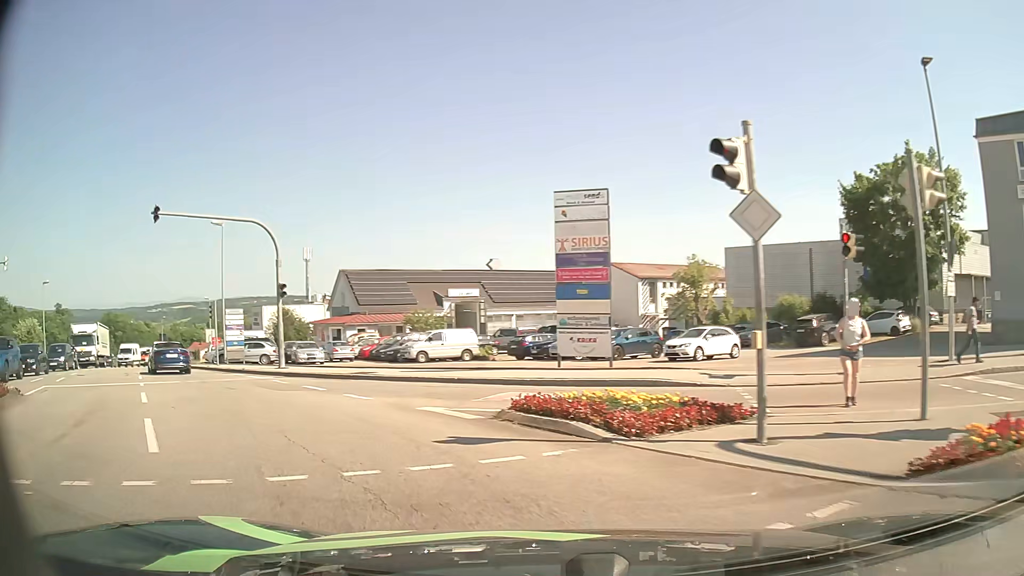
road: tertiary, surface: asphalt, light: Day
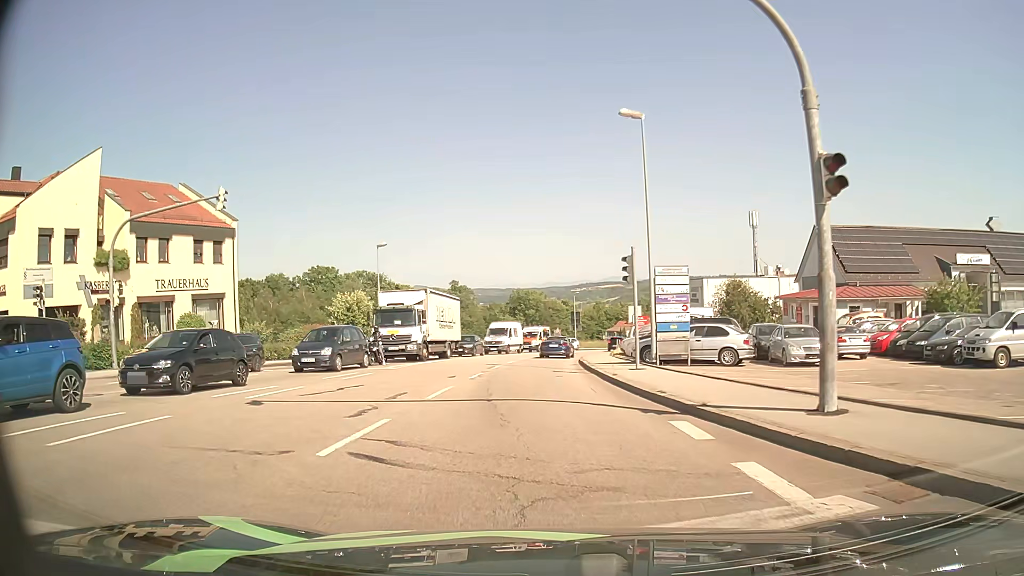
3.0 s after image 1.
(-7.5, +16.4) m; -37°
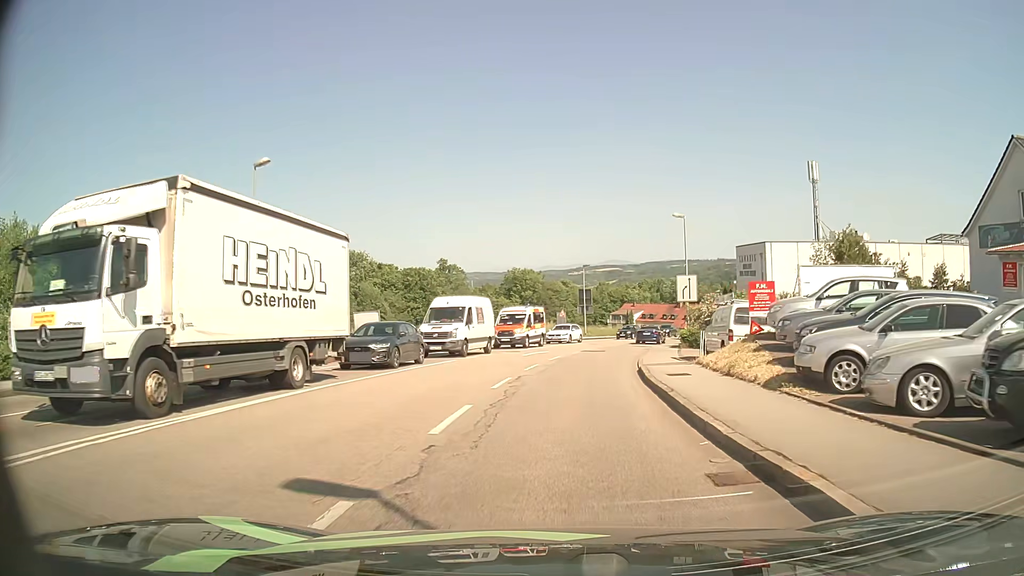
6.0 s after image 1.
(-0.4, +23.2) m; 0°
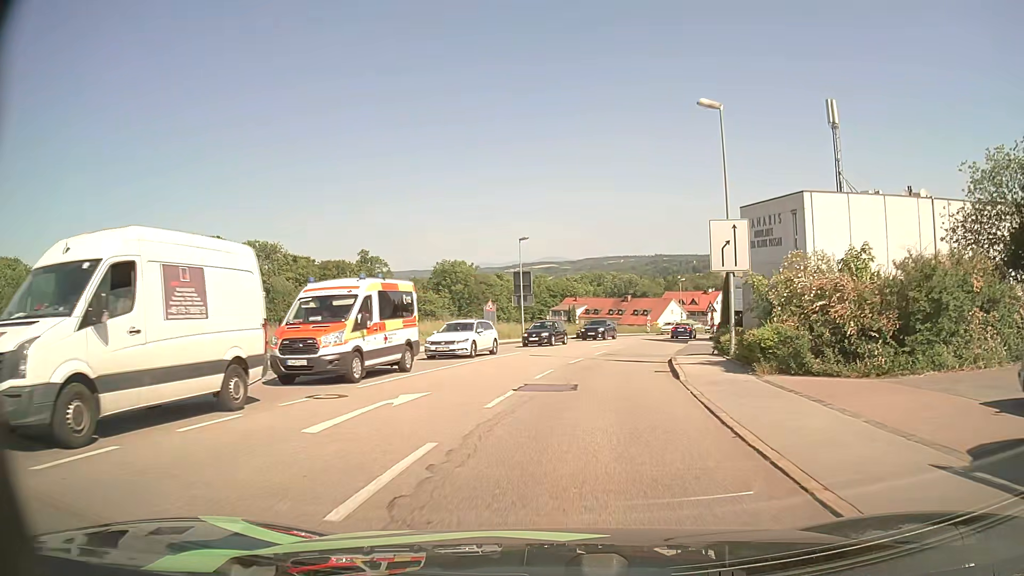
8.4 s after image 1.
(+0.9, +21.7) m; +5°
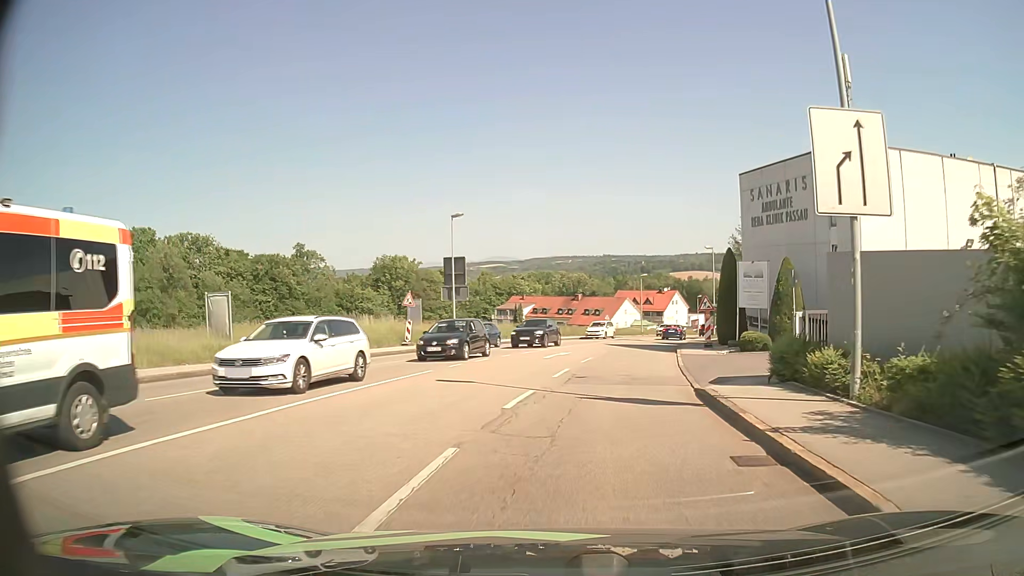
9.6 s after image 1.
(+0.4, +11.8) m; +4°
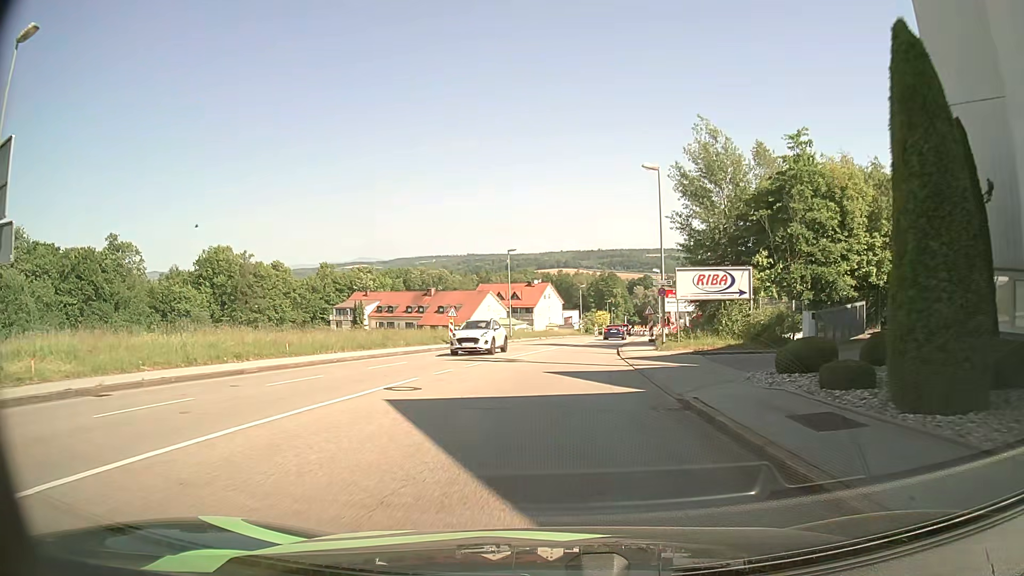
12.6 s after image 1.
(+3.7, +30.7) m; +11°
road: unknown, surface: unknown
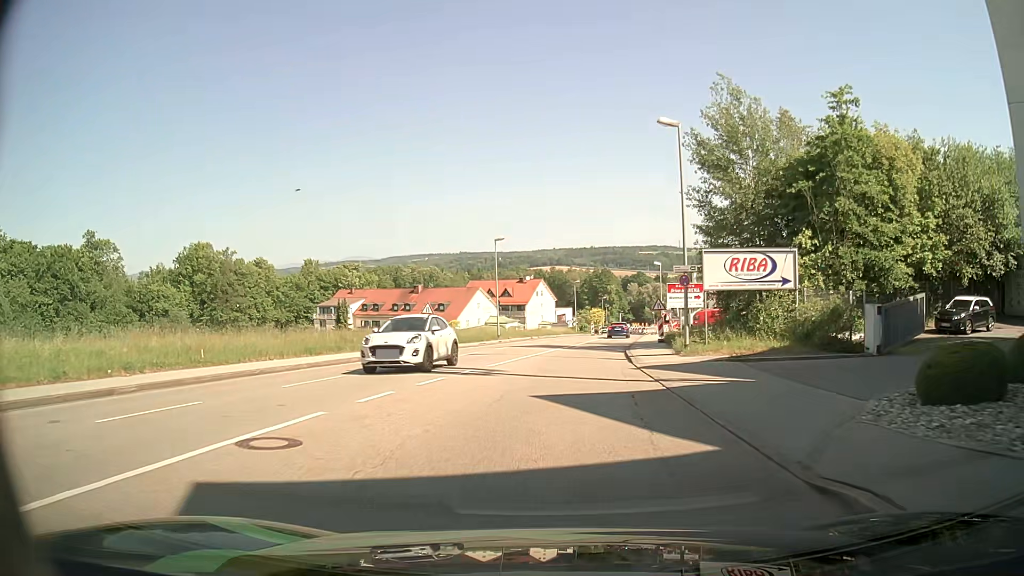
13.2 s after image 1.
(+0.1, +6.4) m; +2°
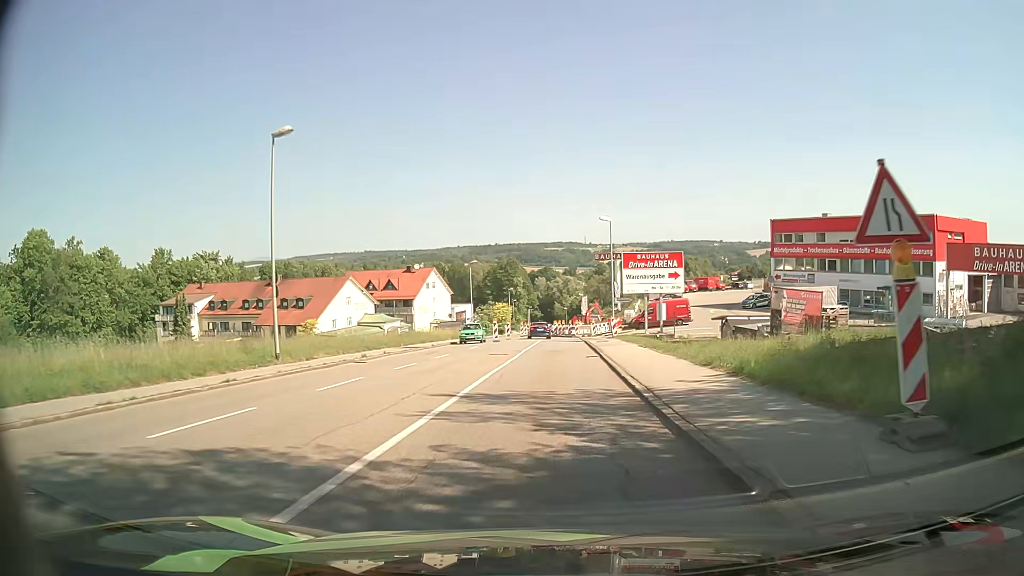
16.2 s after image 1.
(+1.6, +31.1) m; +8°
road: tertiary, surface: asphalt
(0, +10) (0, +20) (0, +30) (0, +40) (-1, +50) (-1, +60) (-1, +70) (-1, +80) (-1, +90) (-1, +100) m
